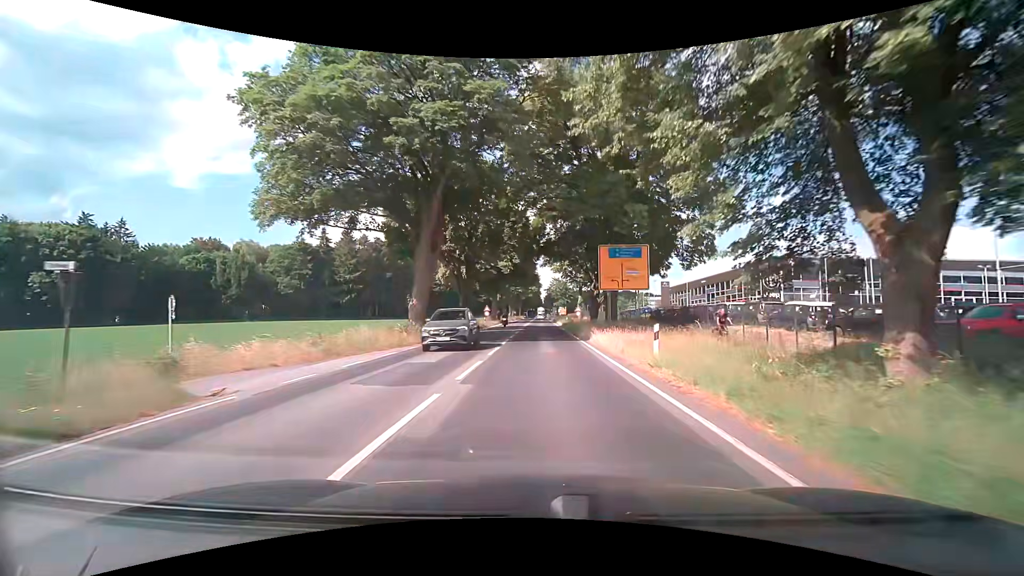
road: primary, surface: asphalt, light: Day
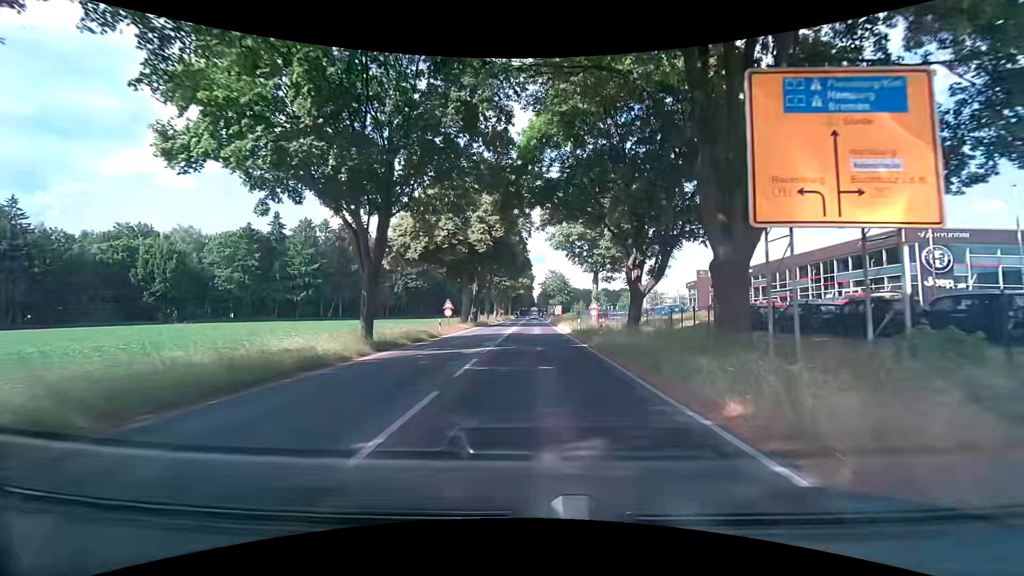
(+0.5, +24.4) m; +1°
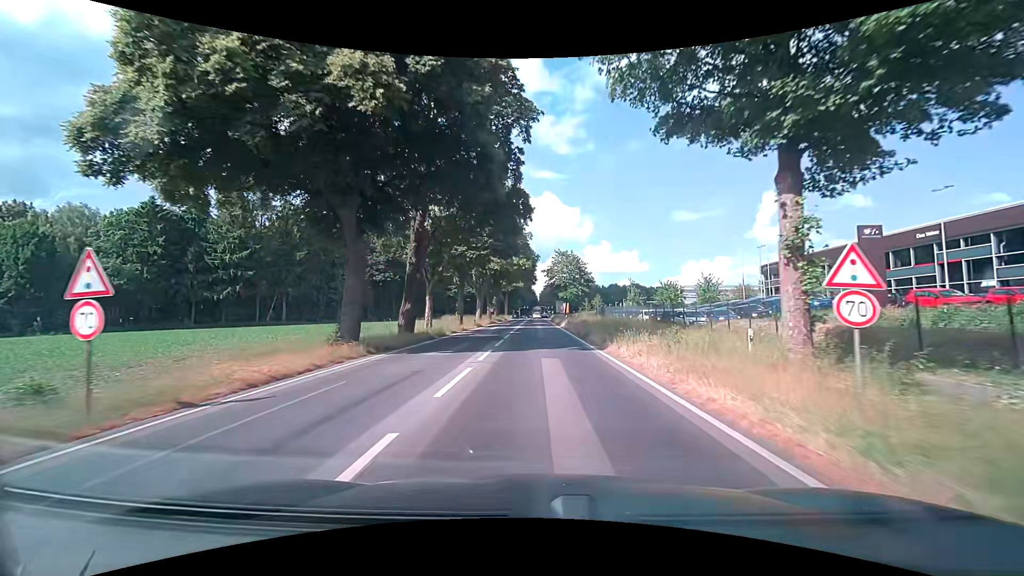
(+0.1, +33.0) m; +1°
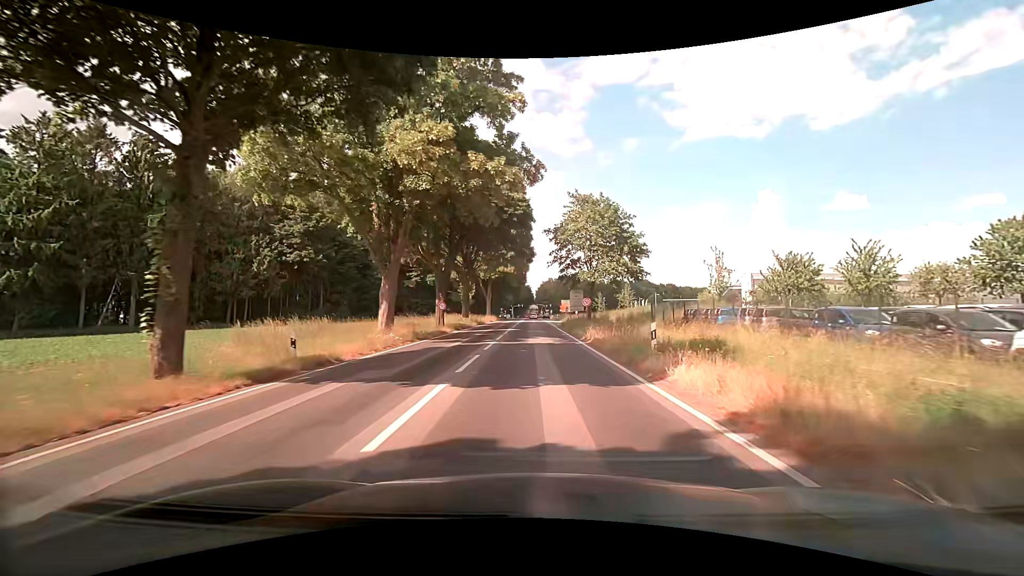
(-0.2, +39.4) m; 0°
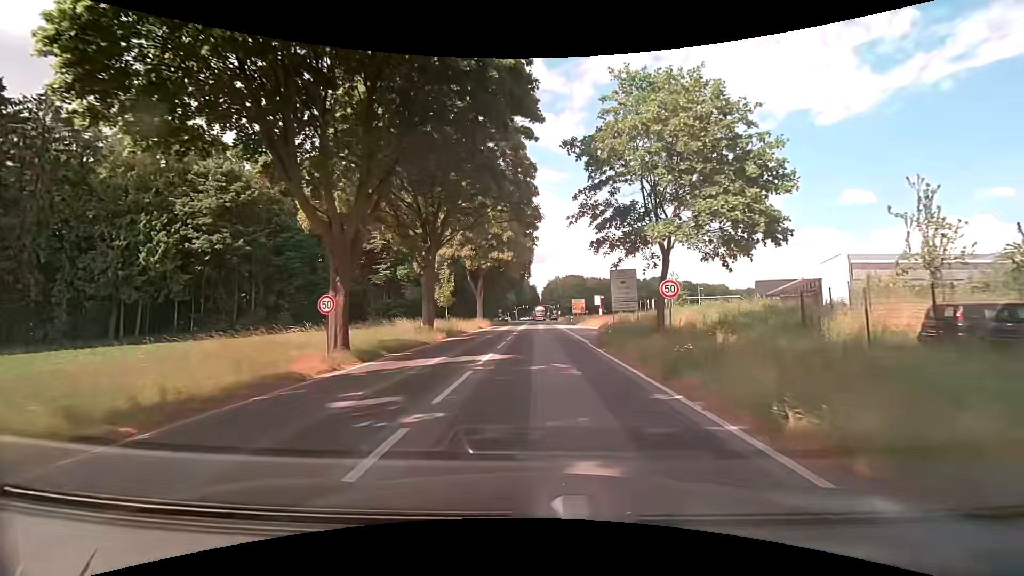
(0.0, +21.9) m; 0°
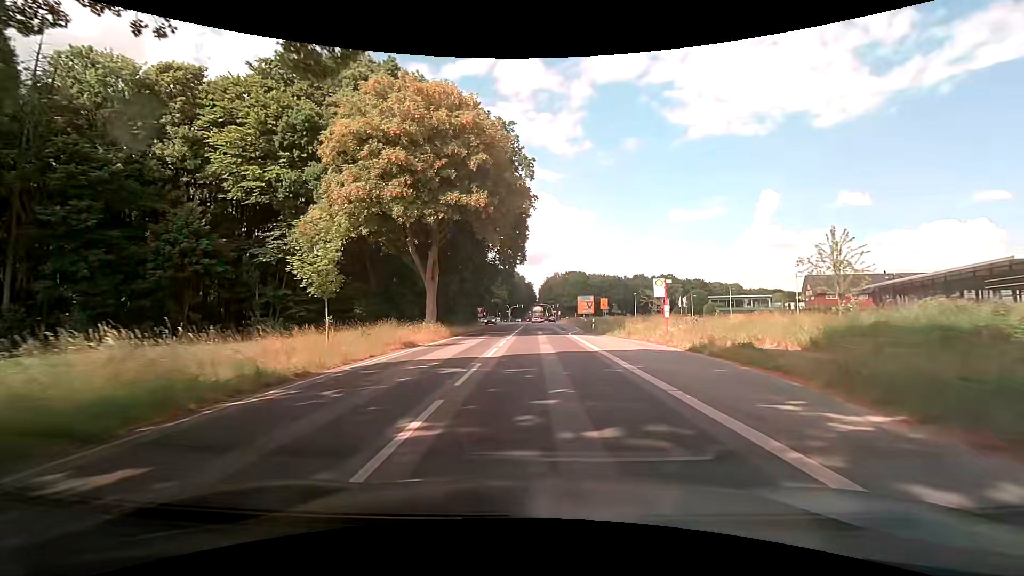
(-0.3, +28.3) m; 0°
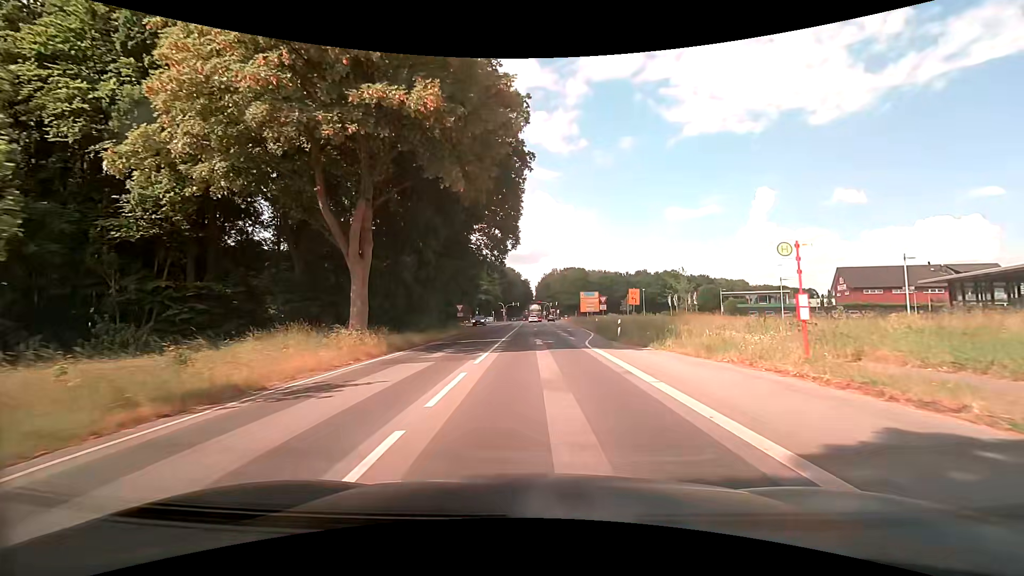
(+0.1, +13.8) m; +1°
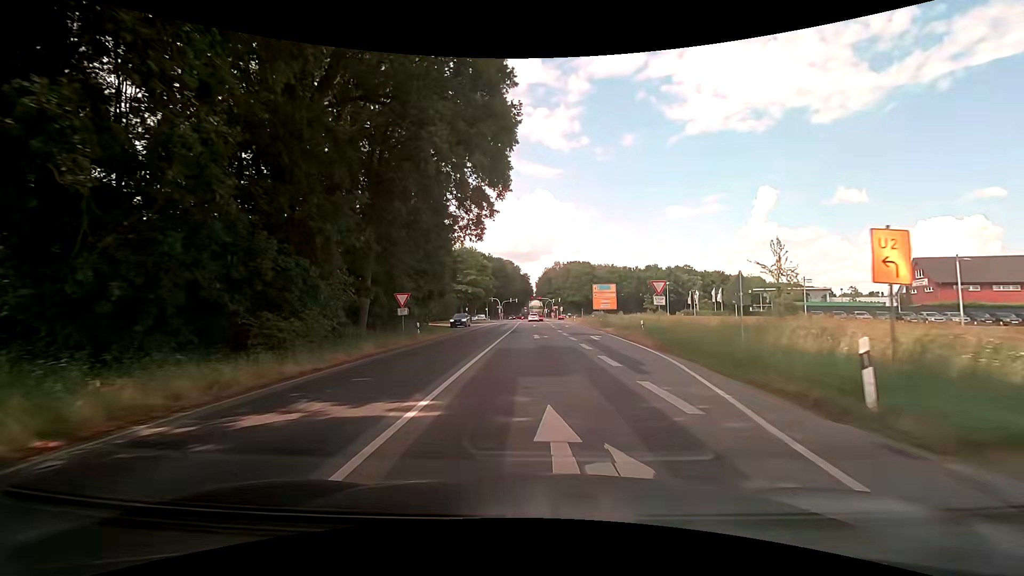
(-0.1, +20.2) m; 0°
